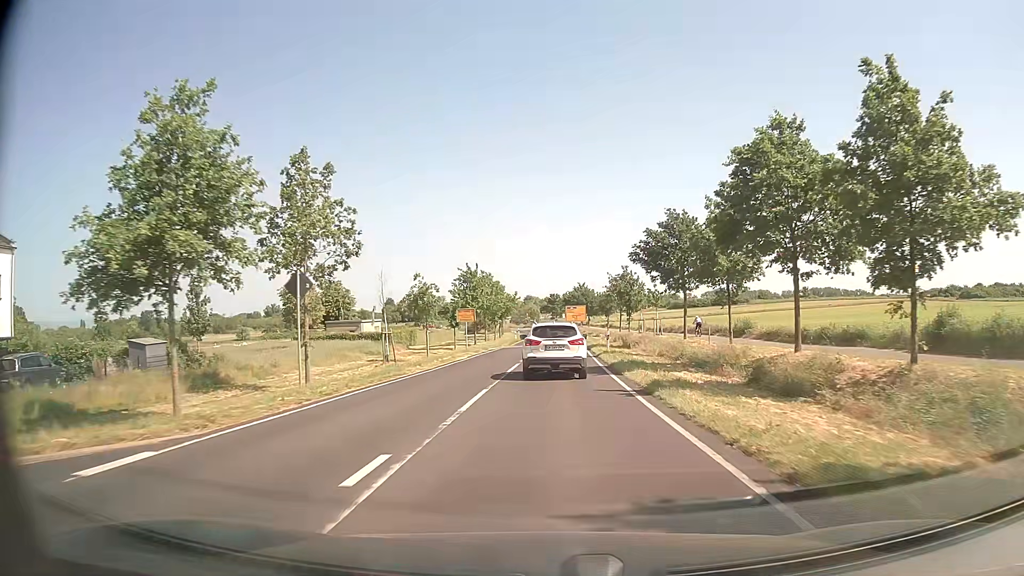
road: unclassified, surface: asphalt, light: Day
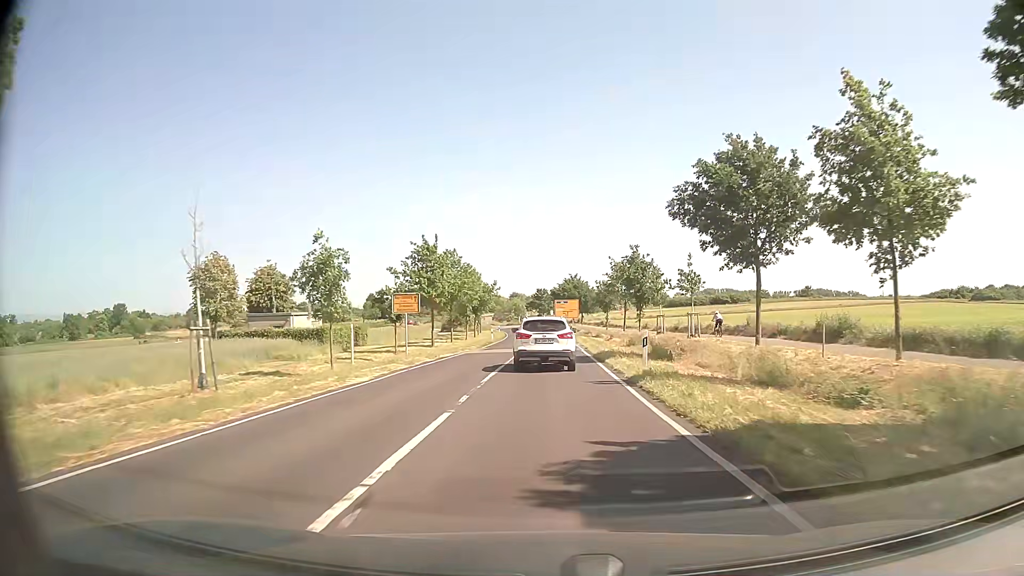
(+0.2, +17.2) m; +1°
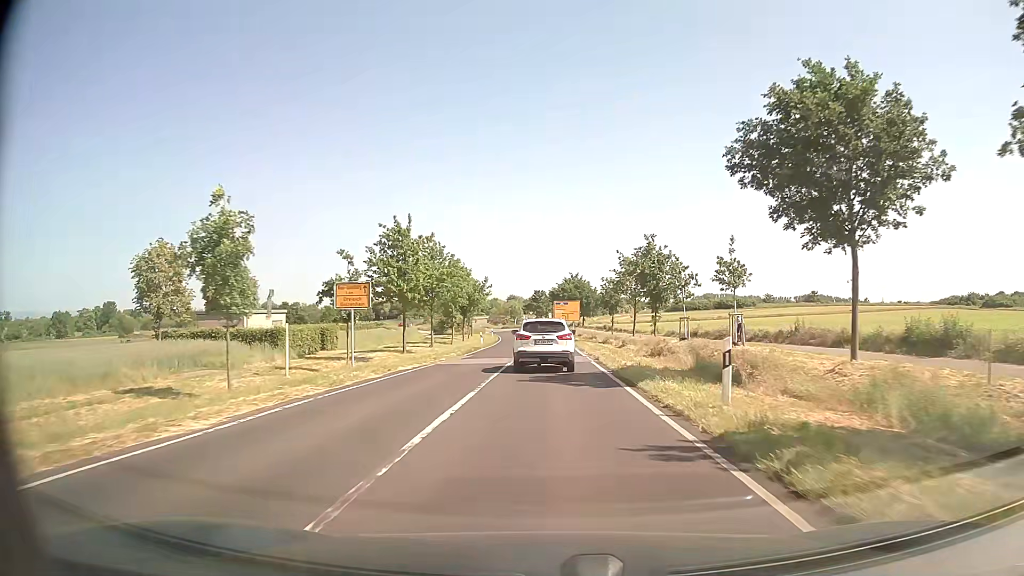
(0.0, +8.7) m; 0°
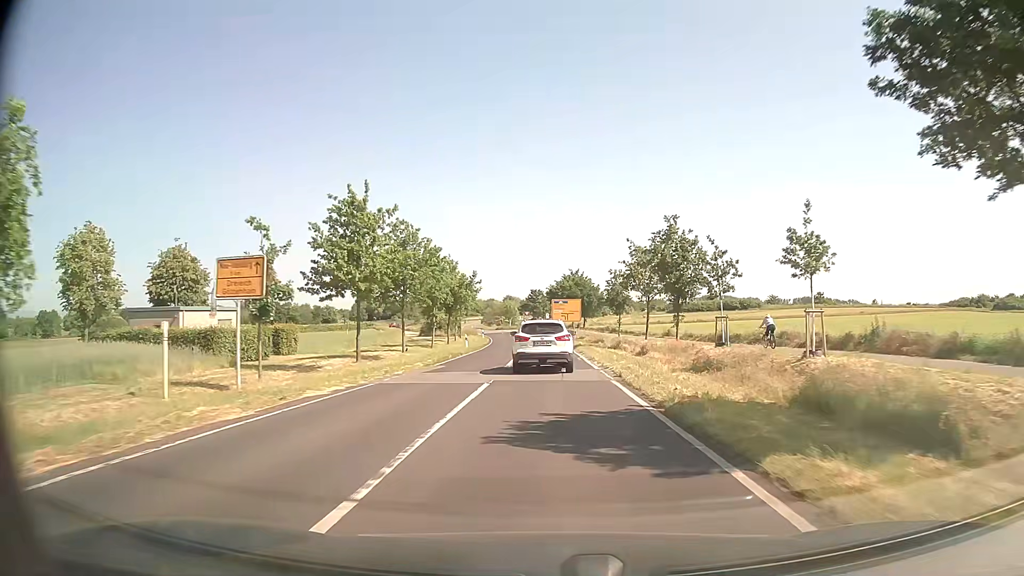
(0.0, +8.8) m; 0°
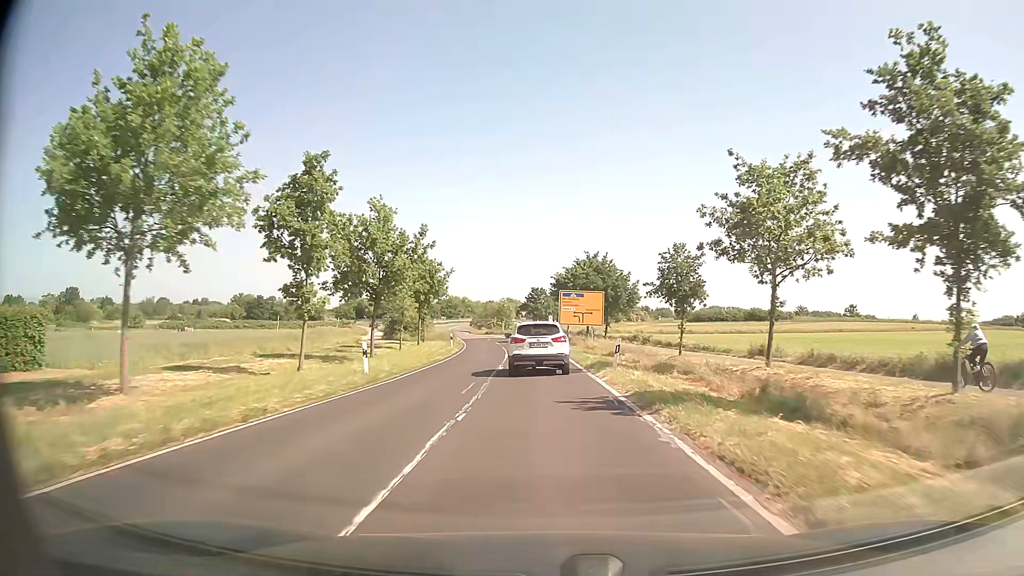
(+0.1, +27.0) m; 0°
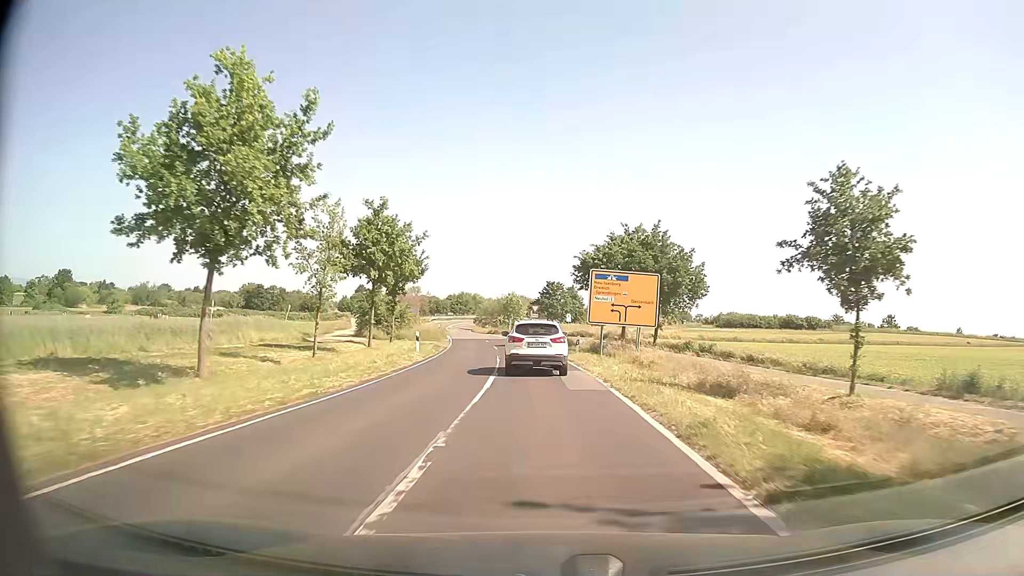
(-0.2, +18.3) m; -1°
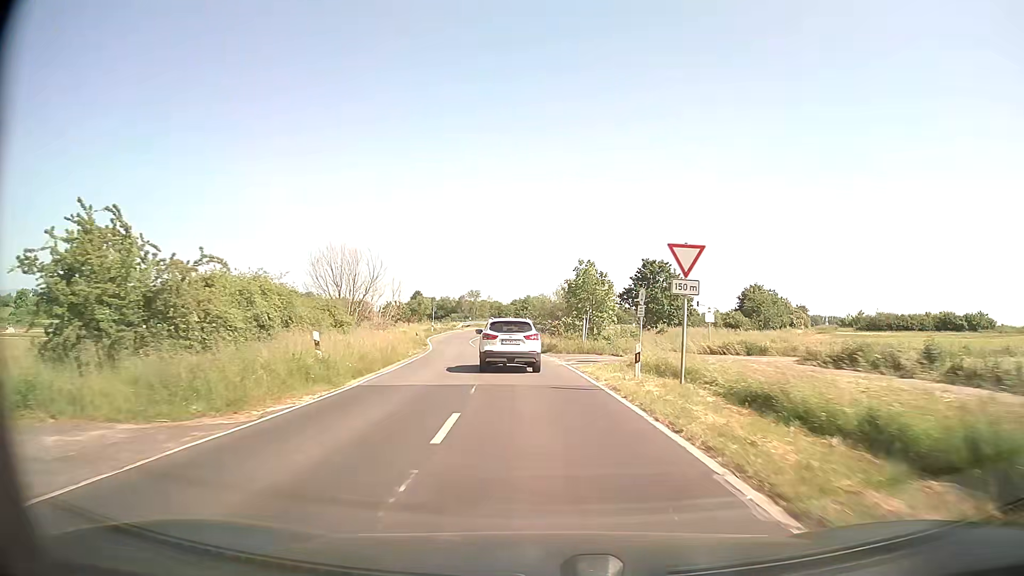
(-1.9, +45.5) m; -6°
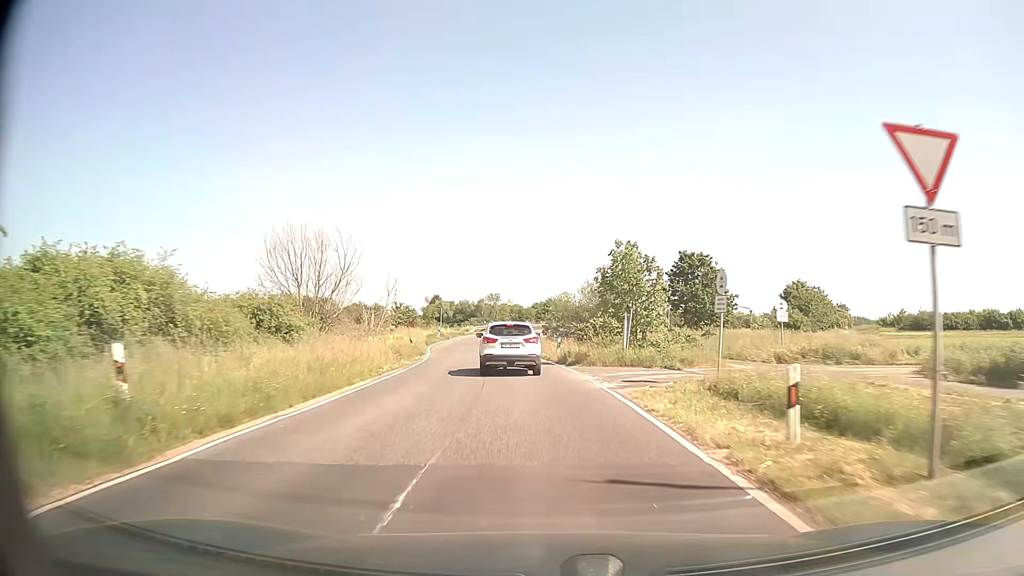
(-0.2, +9.0) m; -2°
(0, +10) (-1, +20) (-2, +30) (-3, +40) (-3, +50) (-2, +60) (-1, +70) (+2, +79) (+4, +89) (+8, +98) m
